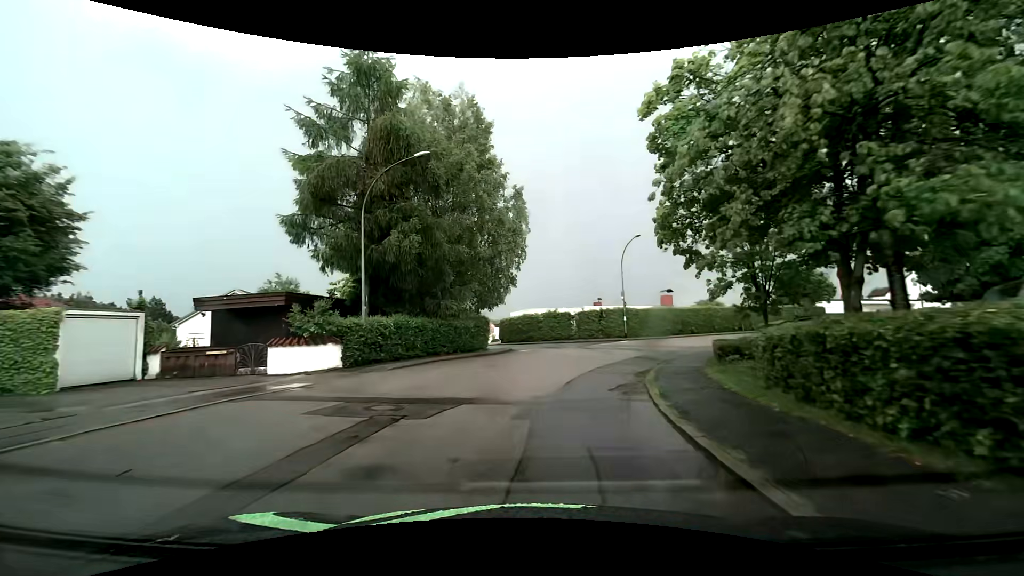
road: residential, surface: asphalt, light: Day
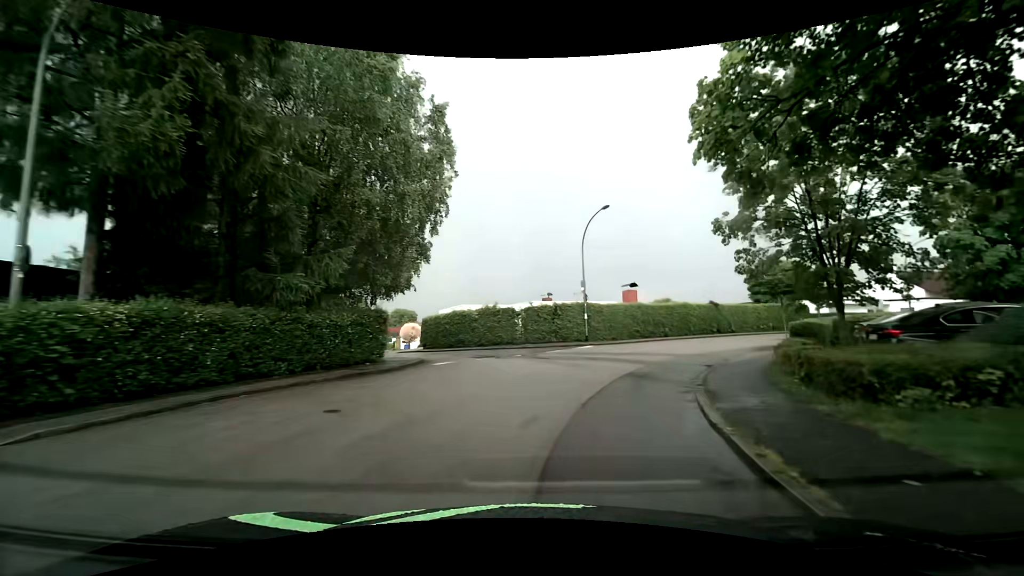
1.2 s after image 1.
(+0.5, +10.5) m; +7°
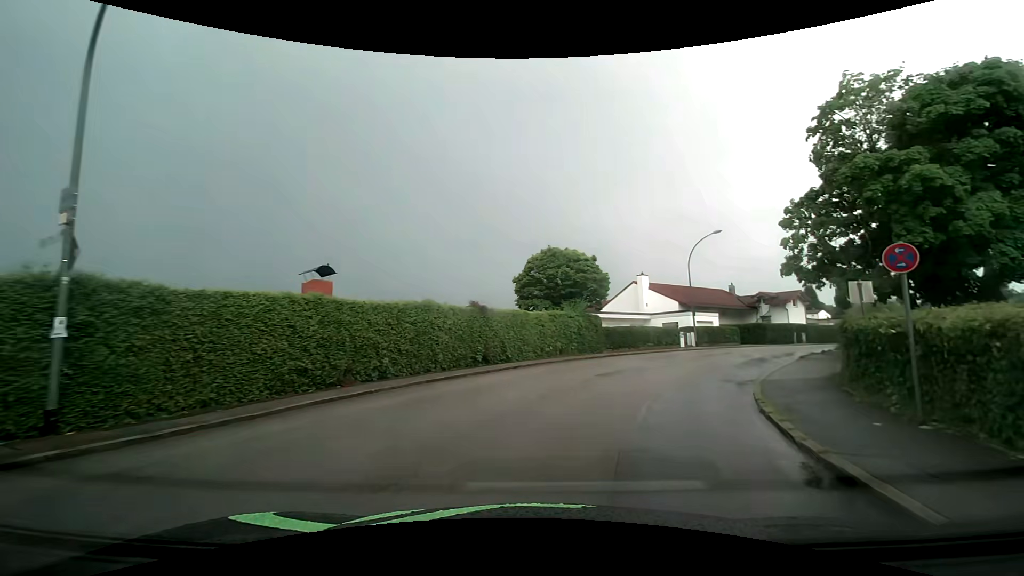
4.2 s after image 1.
(+4.8, +21.6) m; +31°
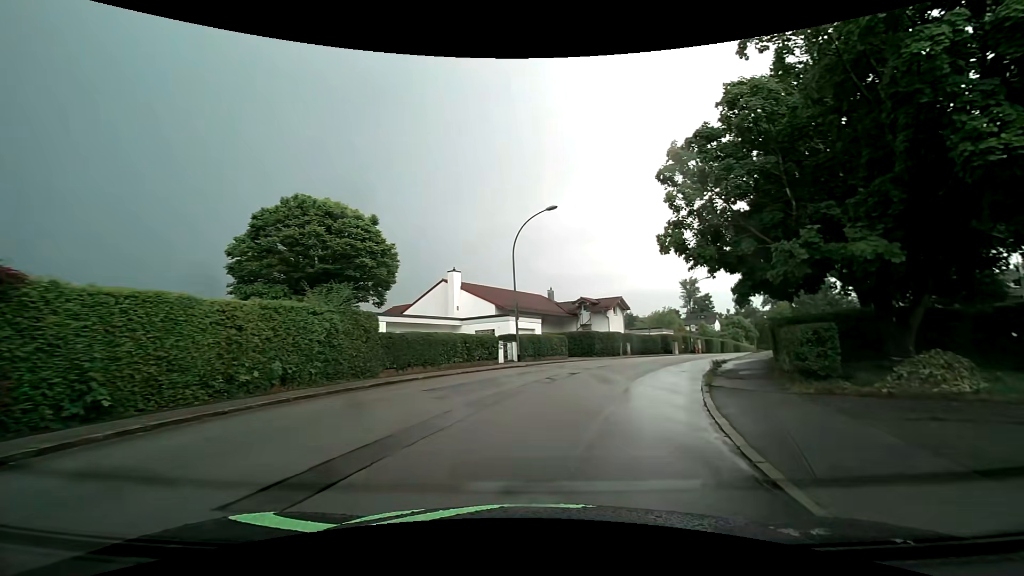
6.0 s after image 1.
(+2.0, +11.7) m; +20°
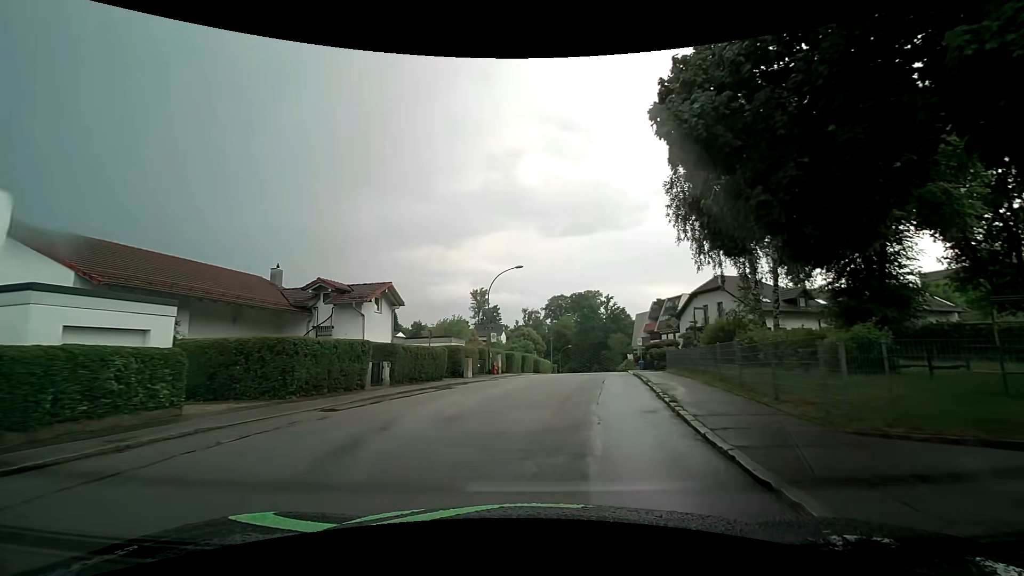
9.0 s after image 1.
(+4.3, +19.3) m; +23°
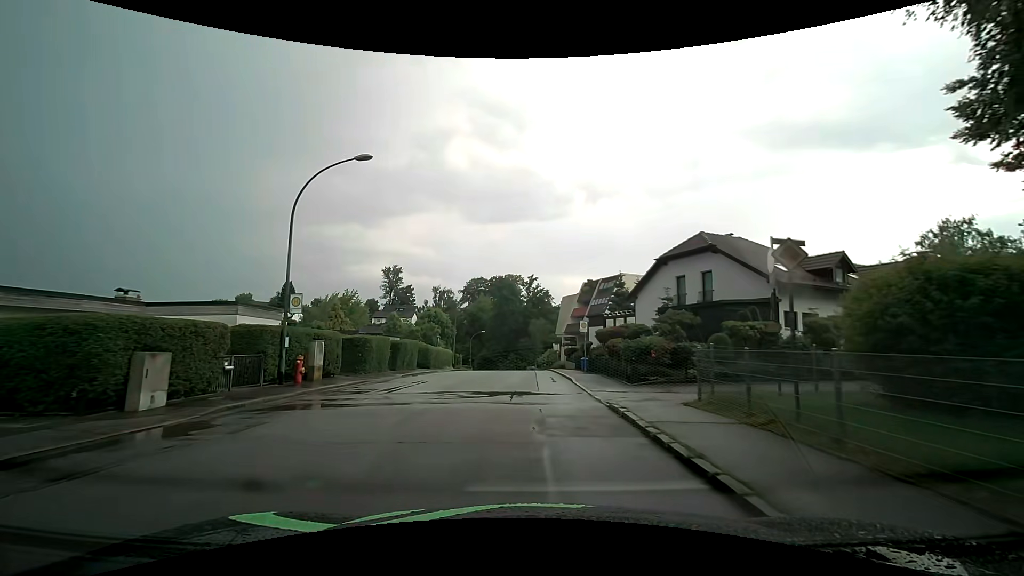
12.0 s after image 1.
(+2.9, +19.6) m; +10°
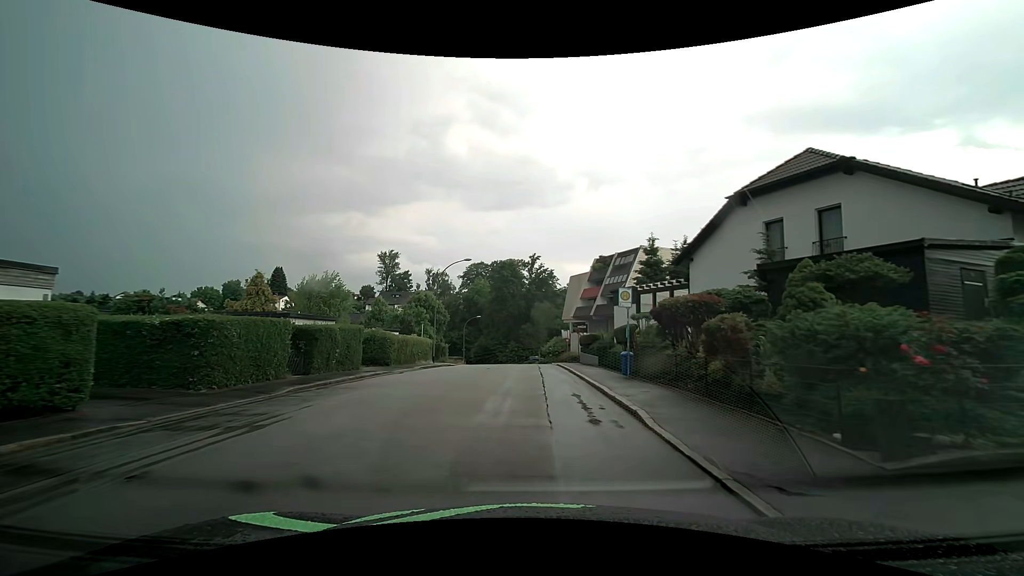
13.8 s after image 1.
(+0.1, +12.8) m; 0°
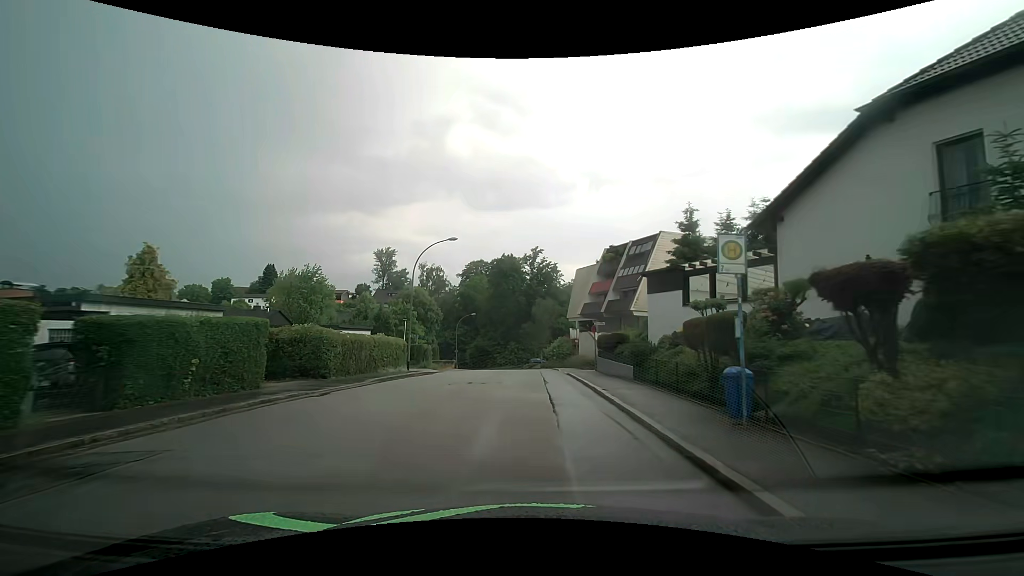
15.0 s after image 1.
(0.0, +9.2) m; 0°
